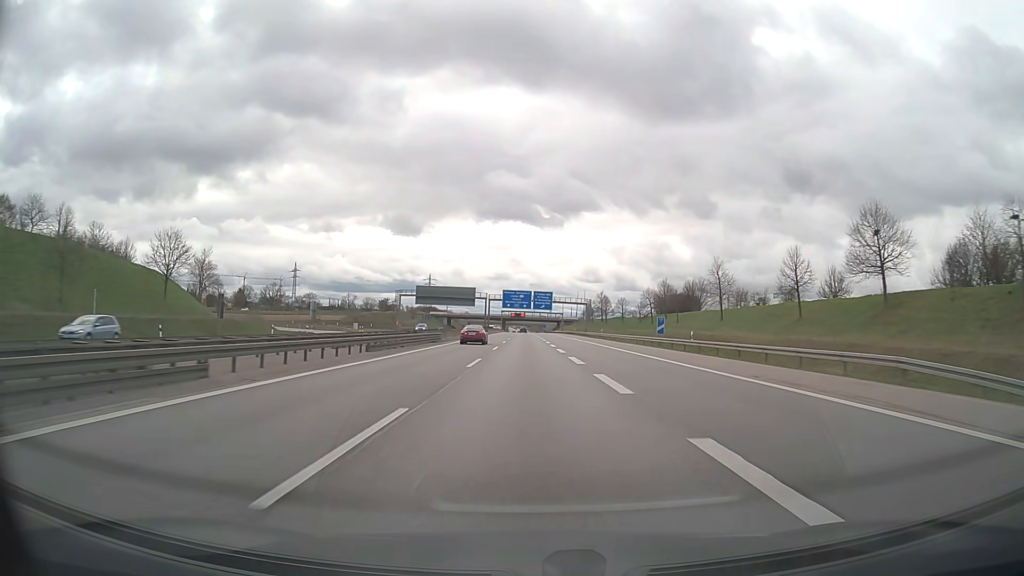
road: motorway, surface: asphalt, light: Day
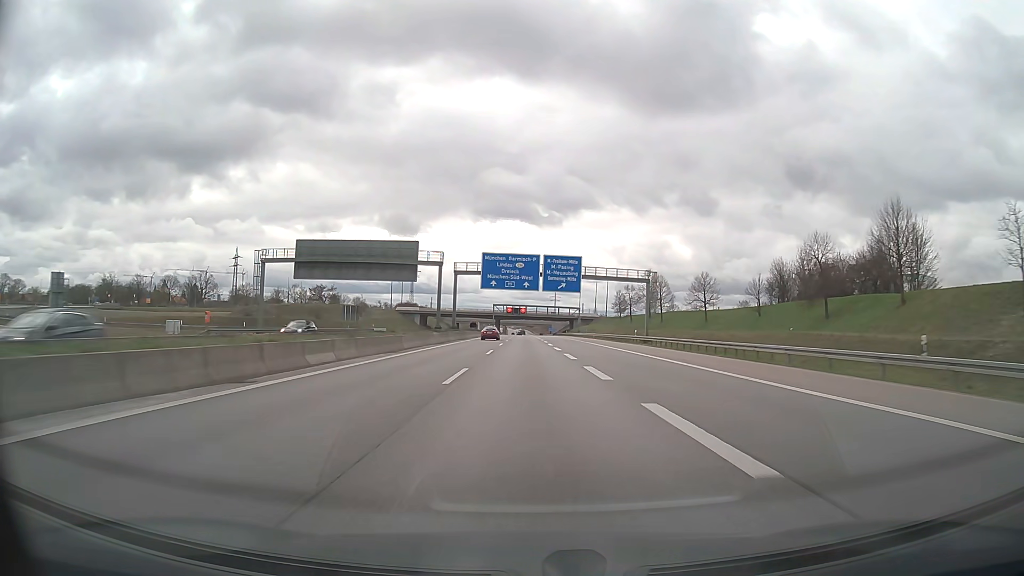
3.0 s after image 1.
(0.0, +79.1) m; 0°
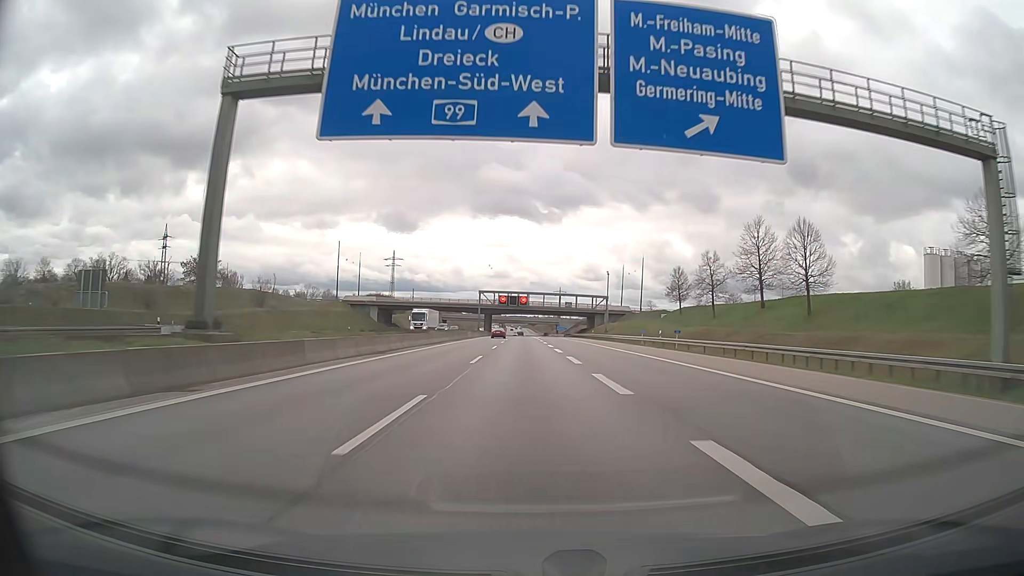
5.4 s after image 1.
(0.0, +63.3) m; 0°
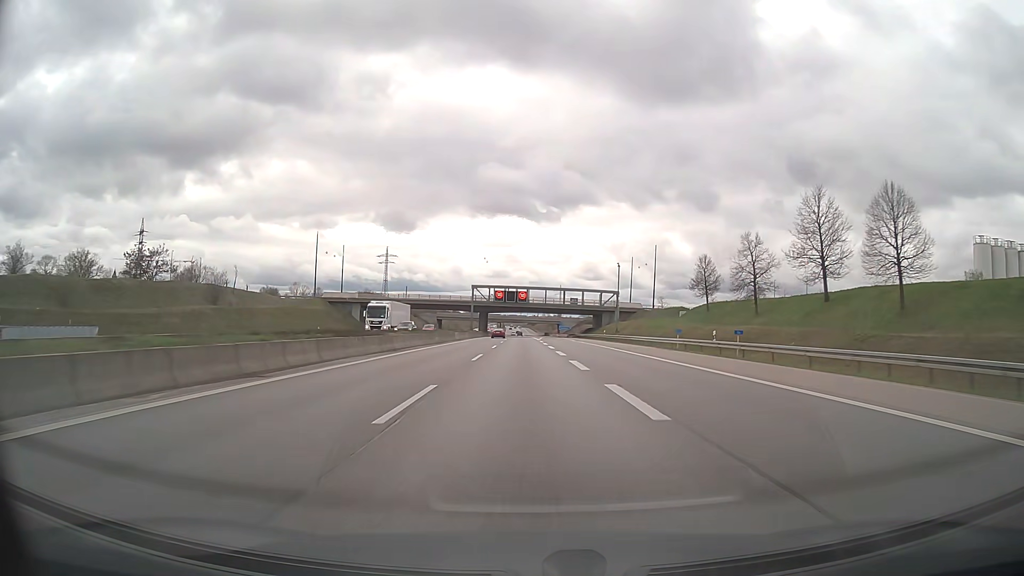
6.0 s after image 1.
(0.0, +15.8) m; 0°
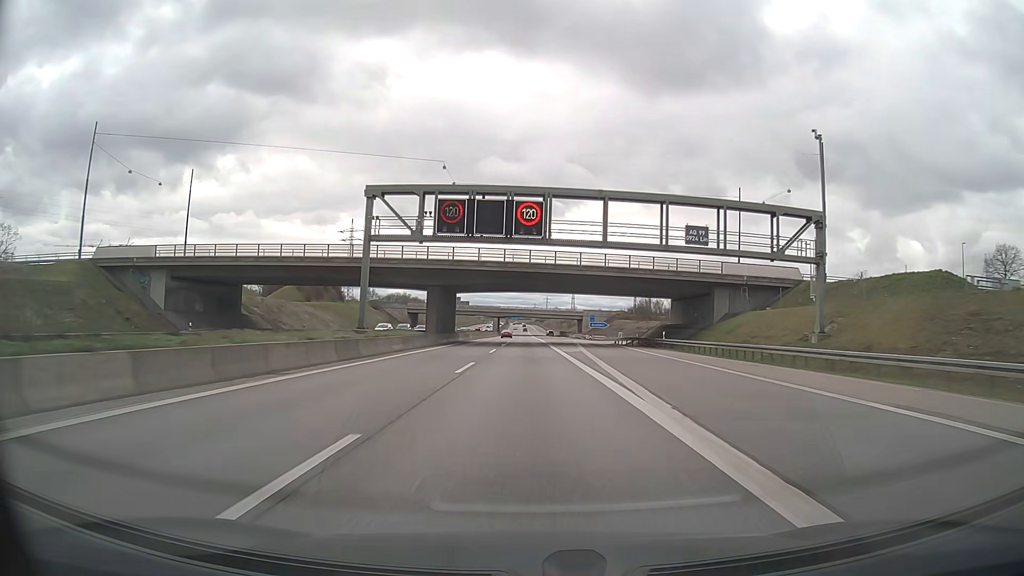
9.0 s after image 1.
(-0.5, +79.3) m; -1°
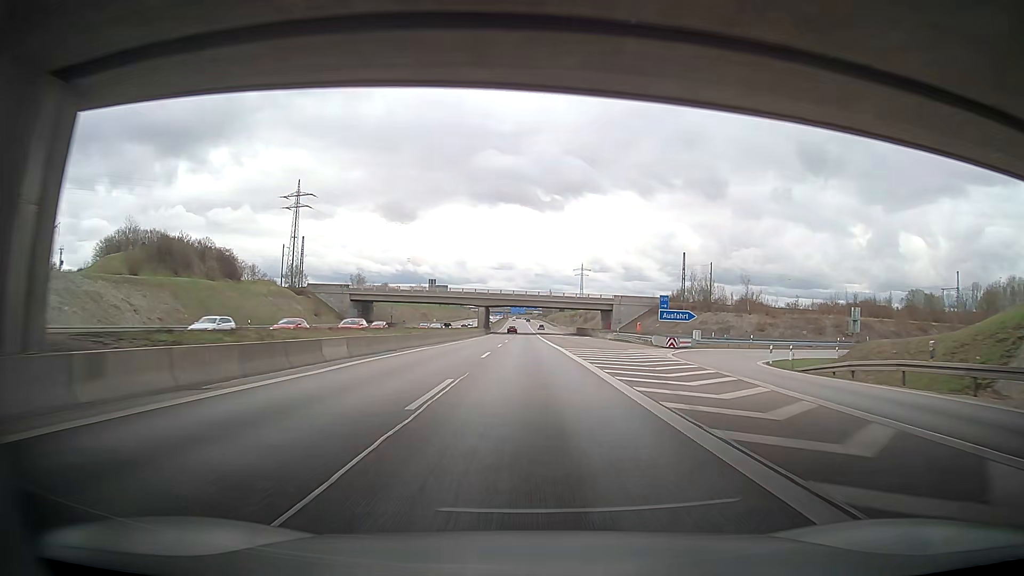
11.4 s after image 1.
(-0.1, +63.4) m; 0°
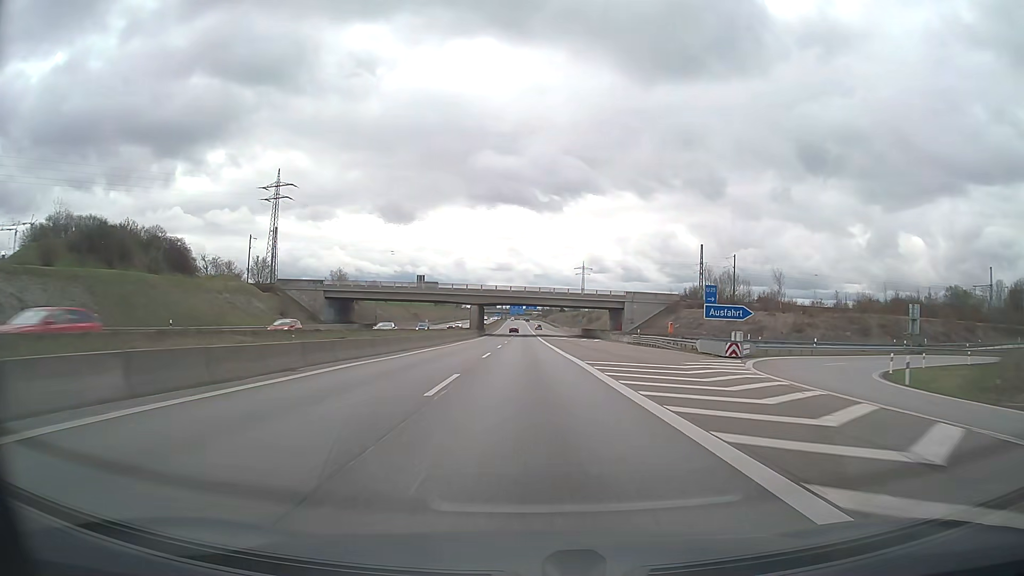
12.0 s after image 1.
(0.0, +15.9) m; 0°
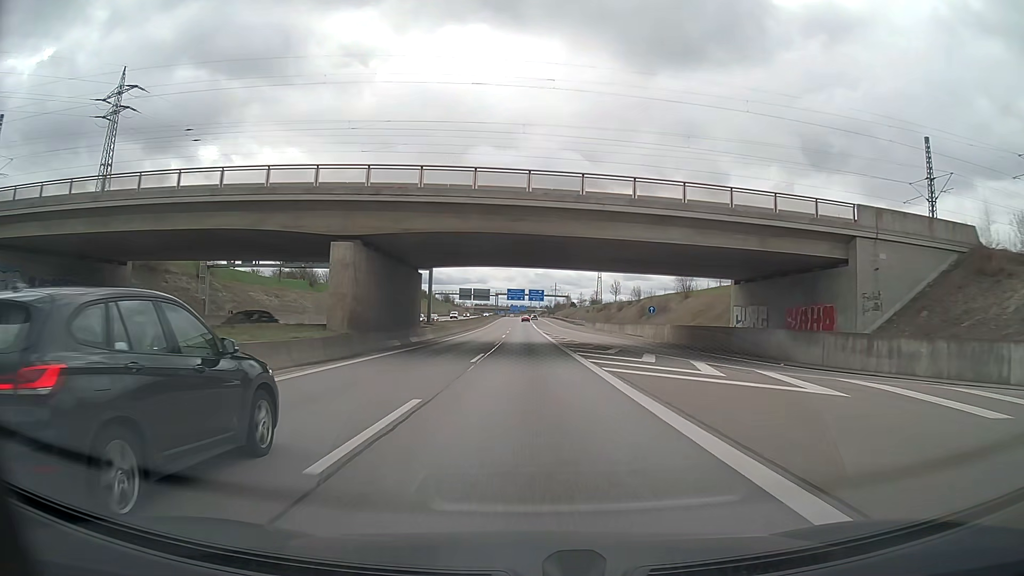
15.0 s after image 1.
(-0.2, +79.3) m; 0°
(0, +10) (0, +20) (0, +30) (0, +40) (0, +50) (0, +60) (0, +70) (0, +80) (0, +90) (0, +100) m
